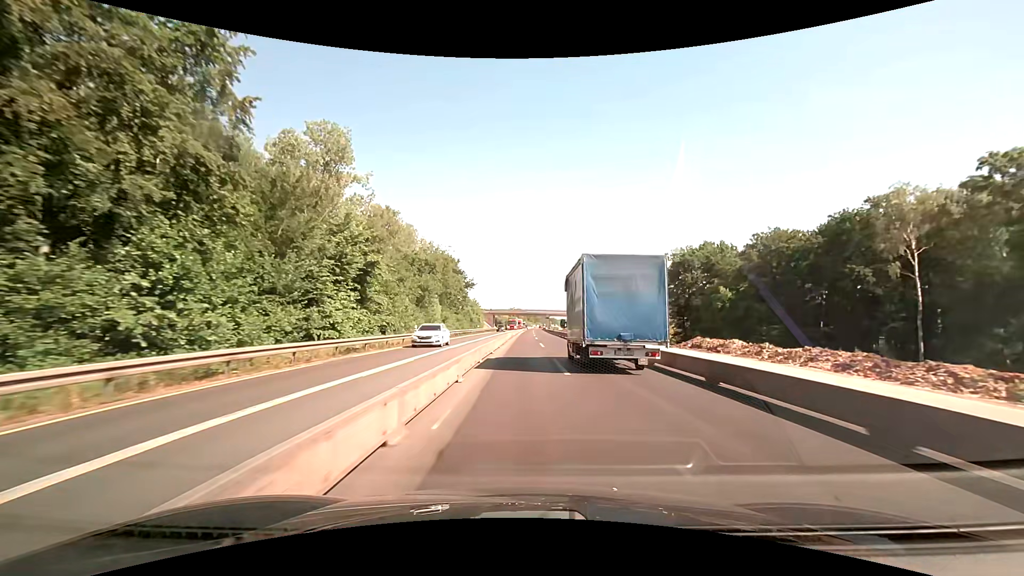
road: motorway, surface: concrete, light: Day
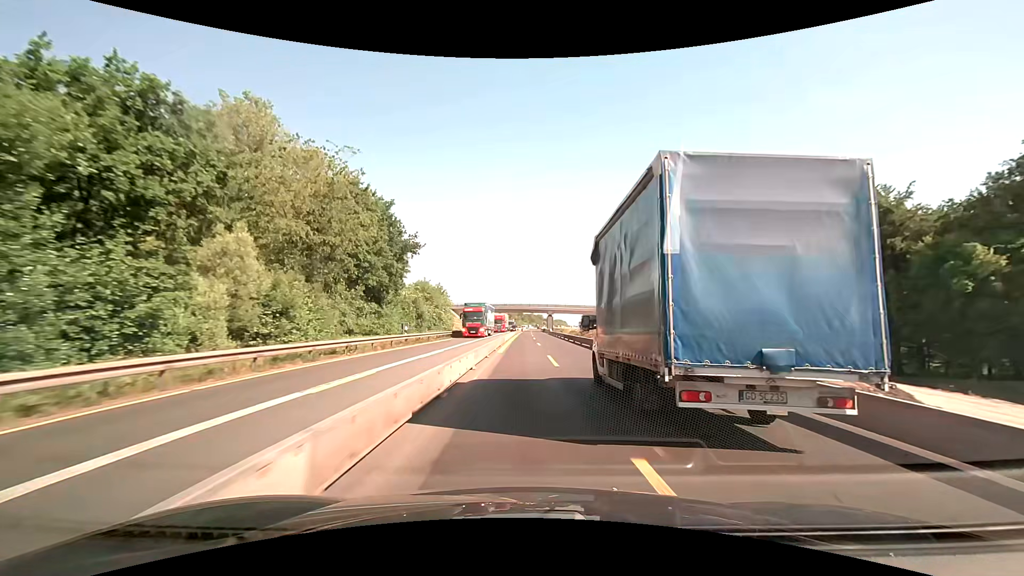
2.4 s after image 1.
(+0.2, +50.6) m; +1°
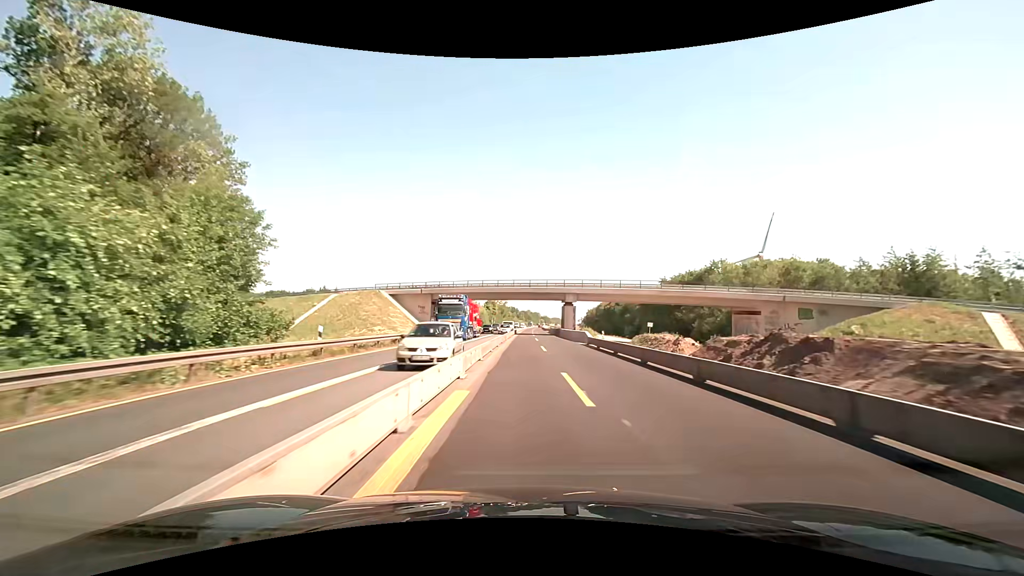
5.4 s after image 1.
(+0.1, +63.3) m; 0°
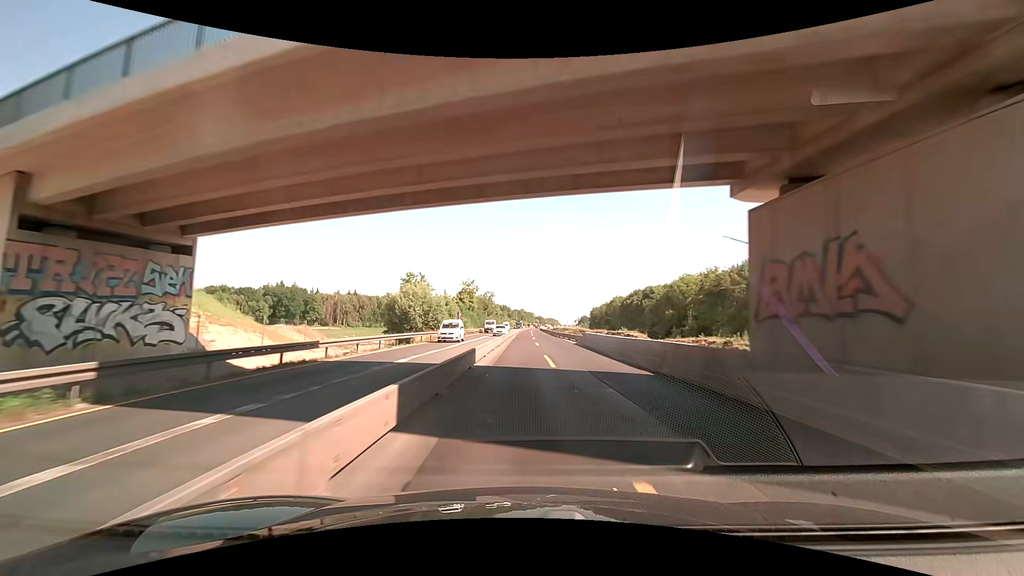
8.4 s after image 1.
(+0.5, +63.3) m; +1°
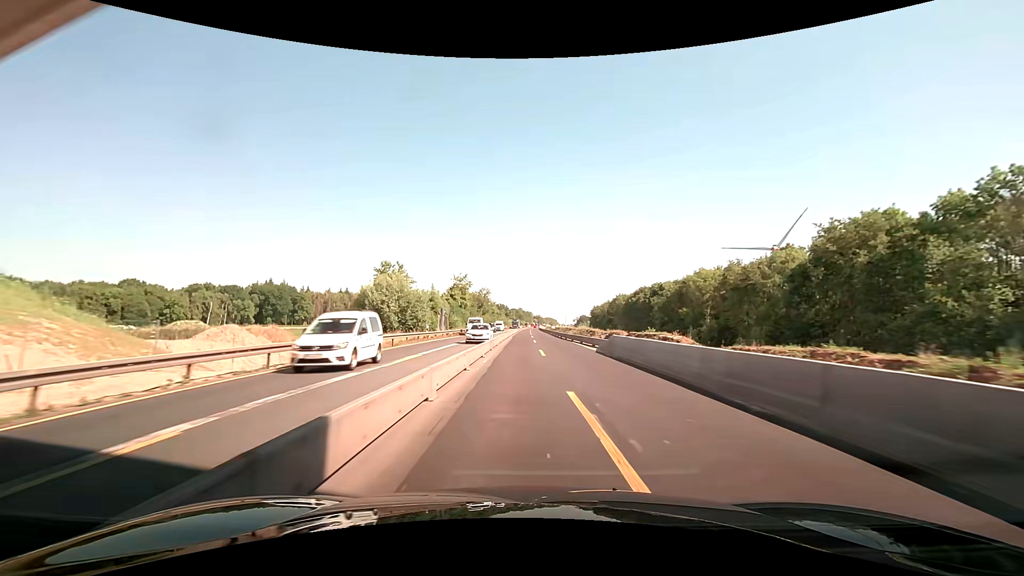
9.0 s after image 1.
(-0.1, +12.7) m; -1°
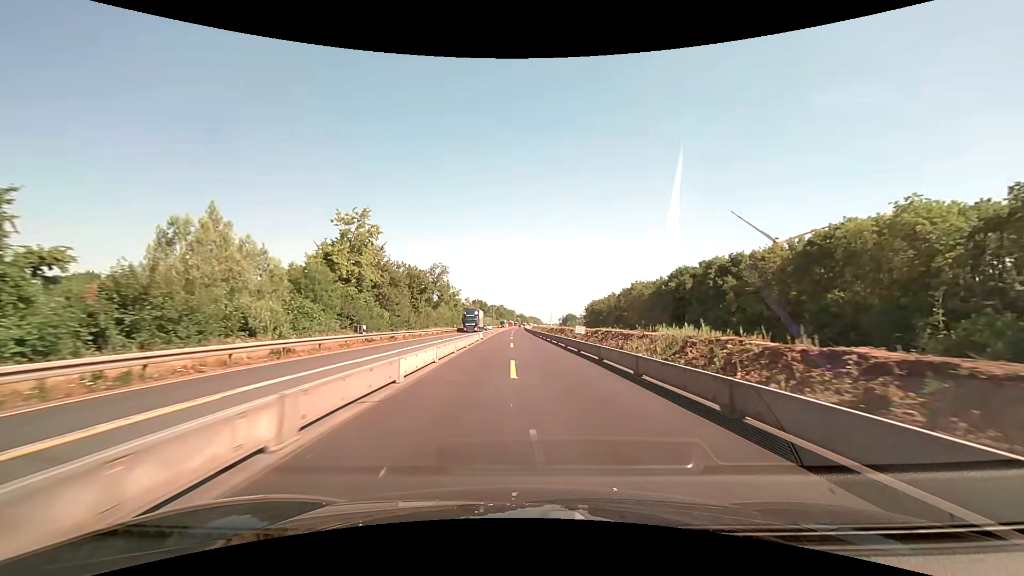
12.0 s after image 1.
(+2.1, +63.6) m; +3°
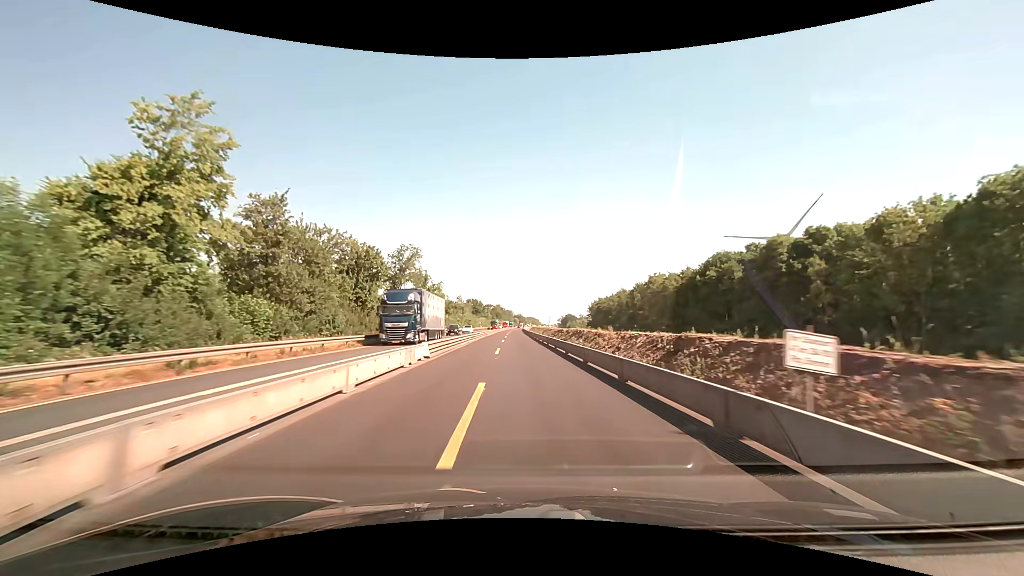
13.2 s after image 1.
(+0.1, +25.5) m; 0°
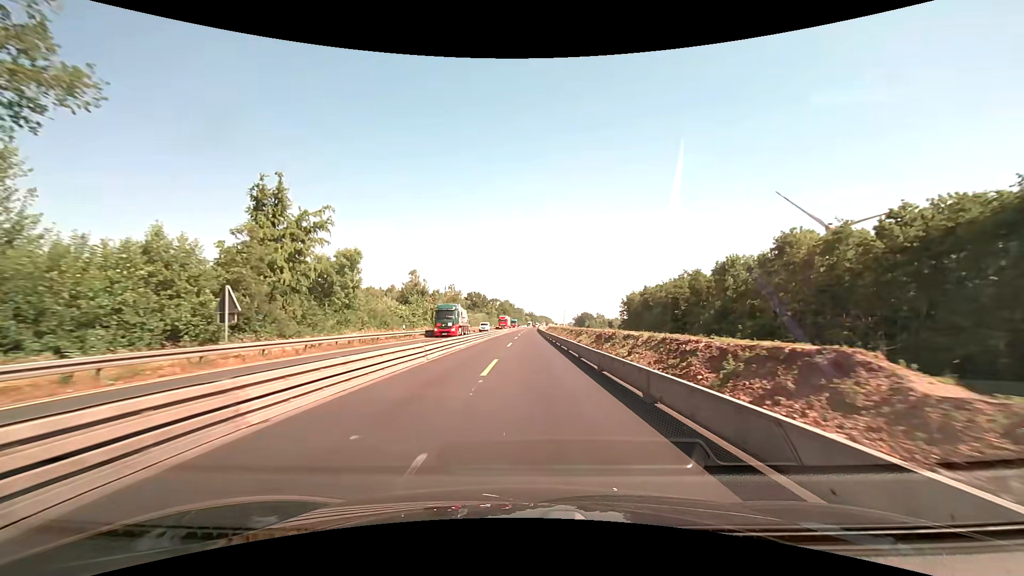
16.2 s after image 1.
(-1.0, +63.6) m; -1°
(0, +10) (0, +20) (0, +30) (0, +40) (+1, +50) (+1, +60) (+1, +70) (+1, +80) (+2, +90) (+2, +100) m
